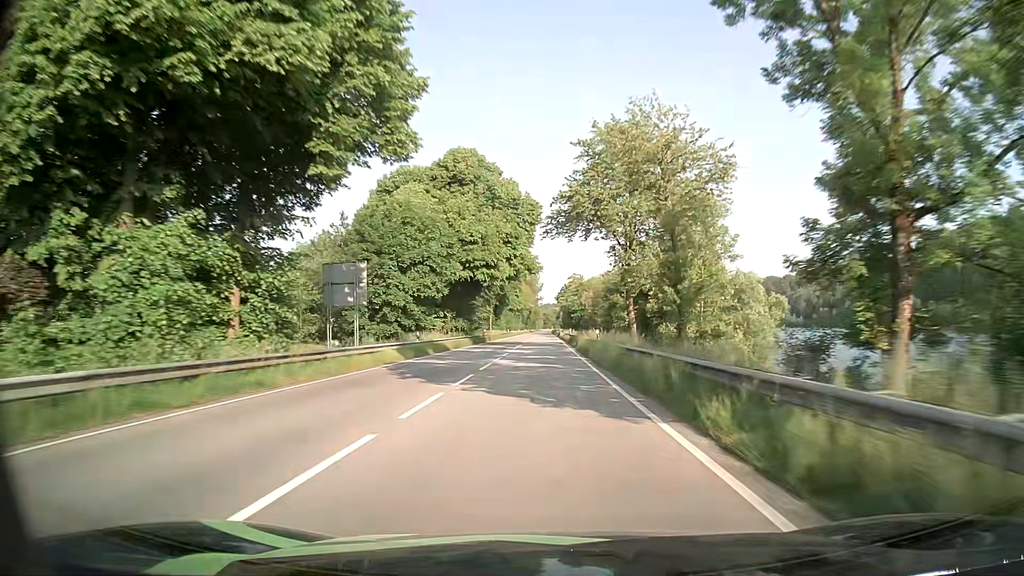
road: primary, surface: asphalt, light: Day
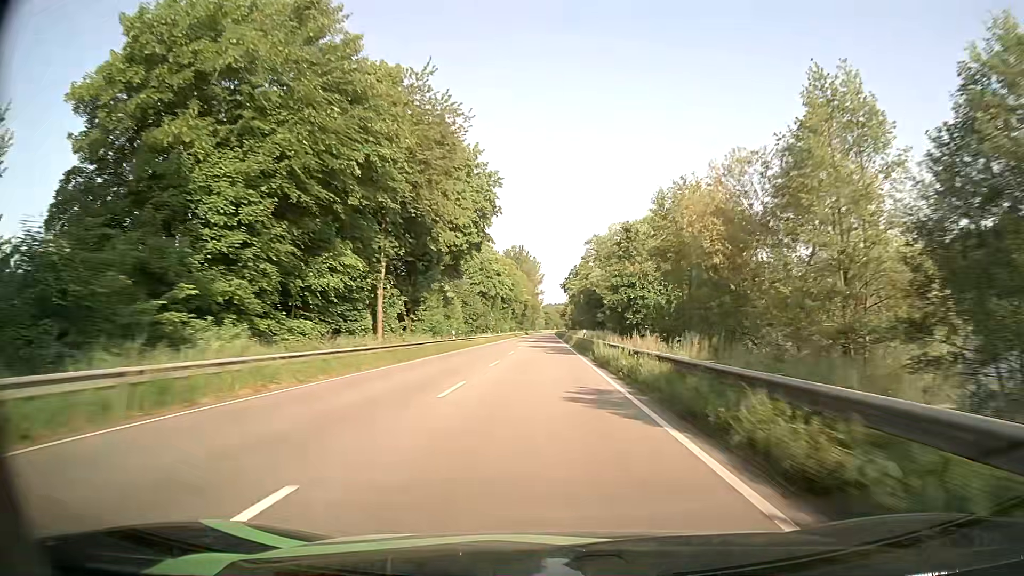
(-0.5, +75.6) m; 0°
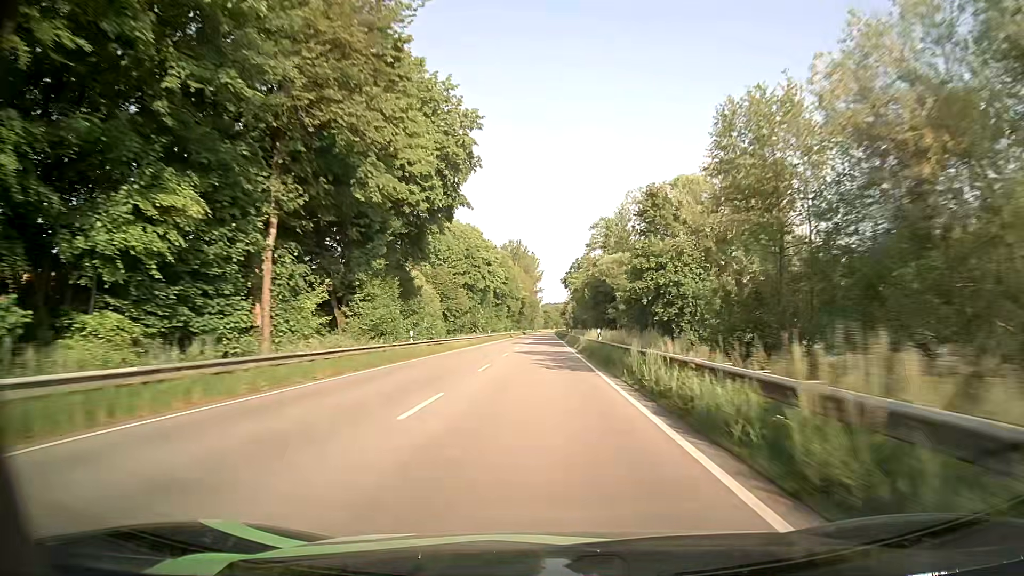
(0.0, +15.5) m; 0°
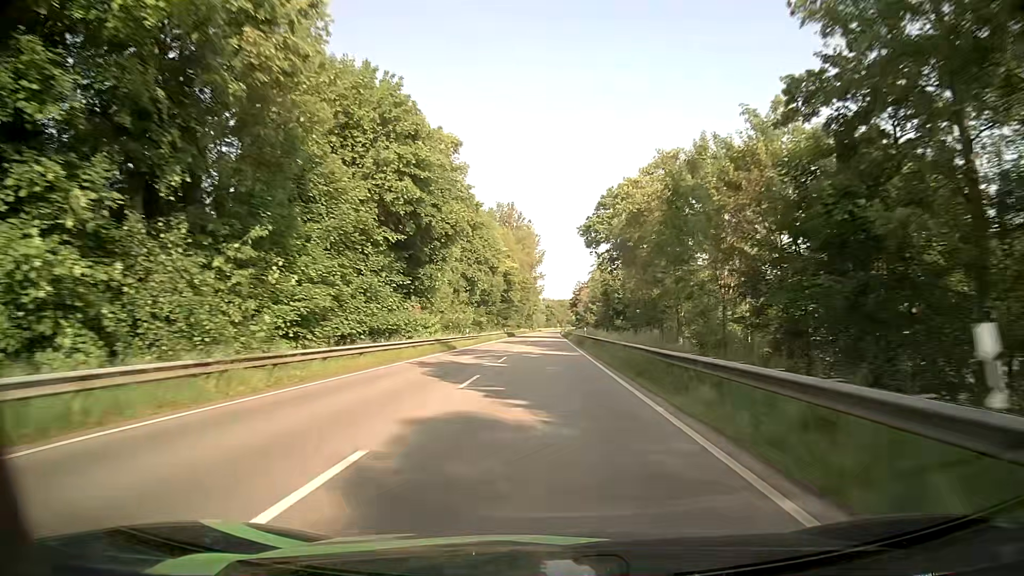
(-0.6, +78.6) m; -1°
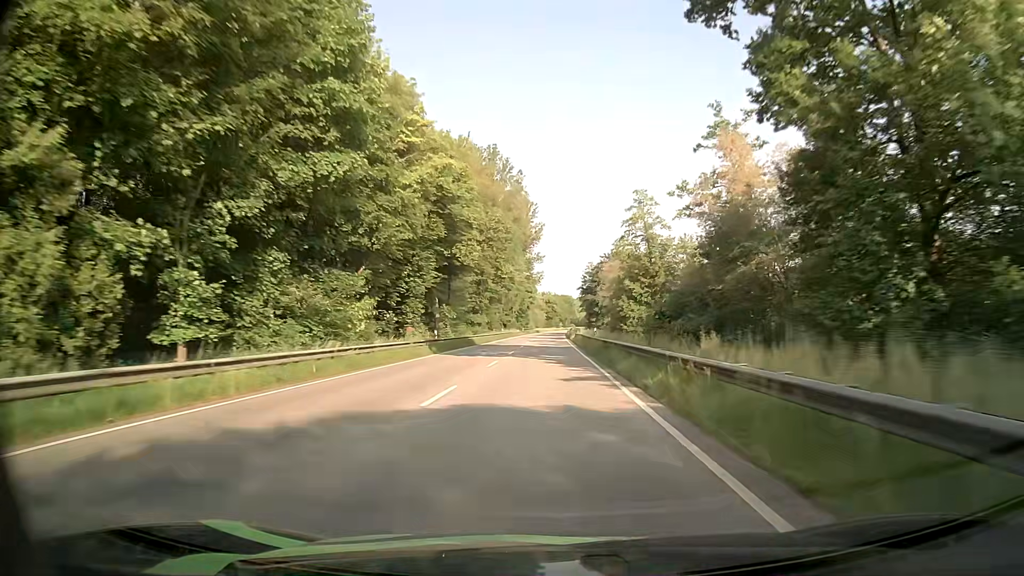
(+0.6, +63.1) m; 0°
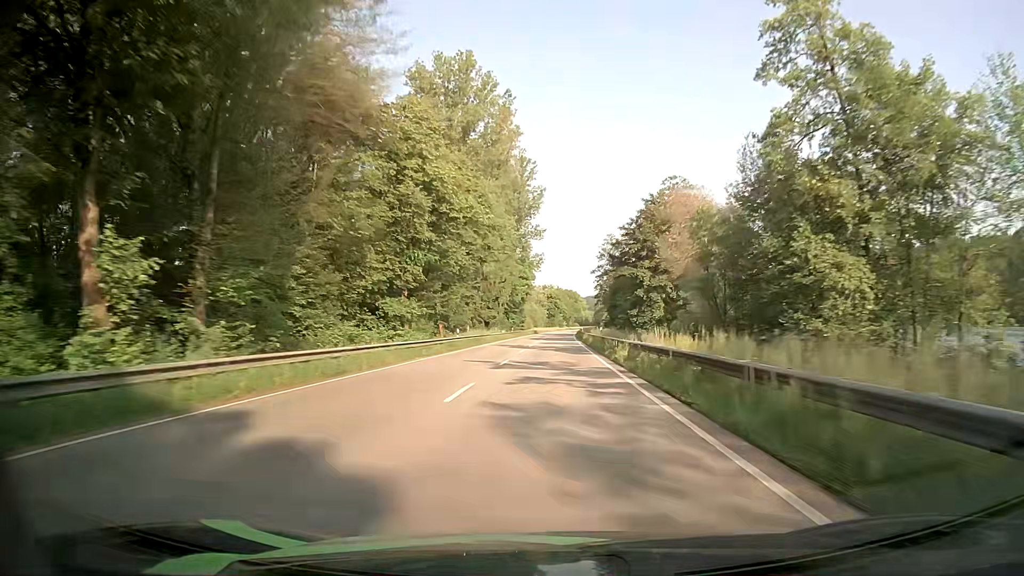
(-0.4, +47.4) m; 0°
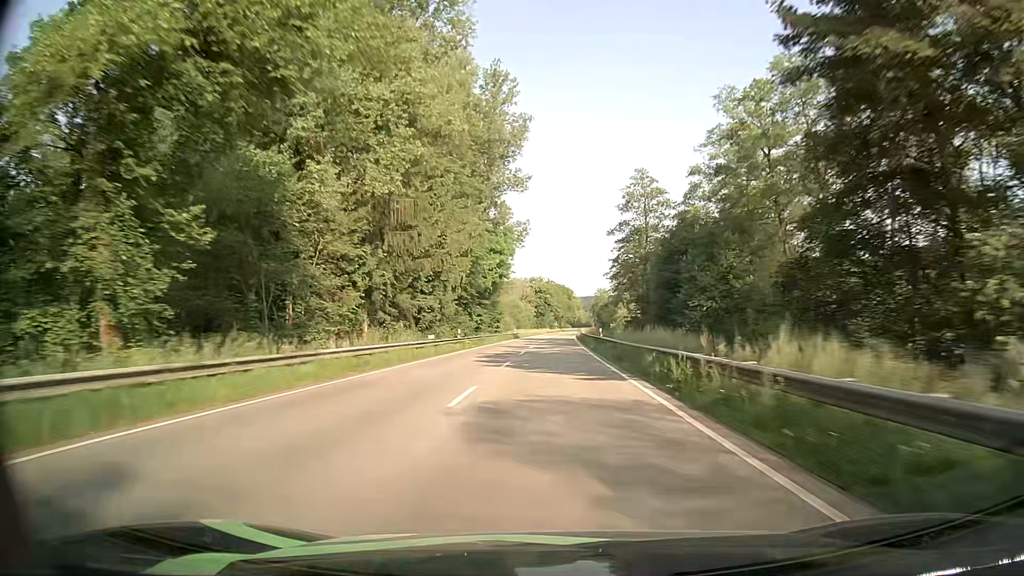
(+0.3, +48.3) m; +1°
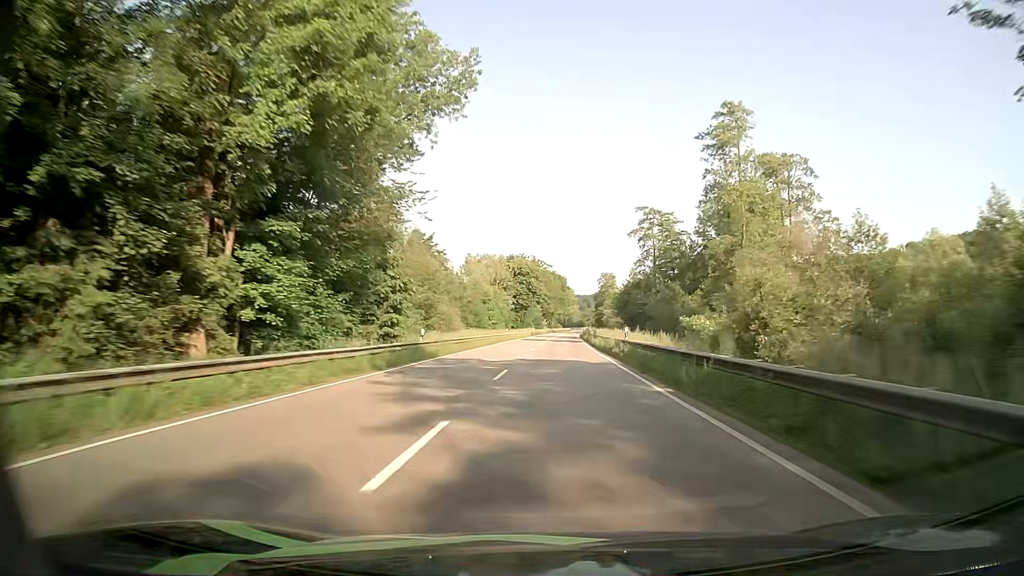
(+0.2, +66.0) m; +1°
(0, +10) (0, +20) (0, +30) (0, +40) (+1, +50) (+1, +60) (+1, +70) (+2, +80) (+2, +90) (+2, +100) m
